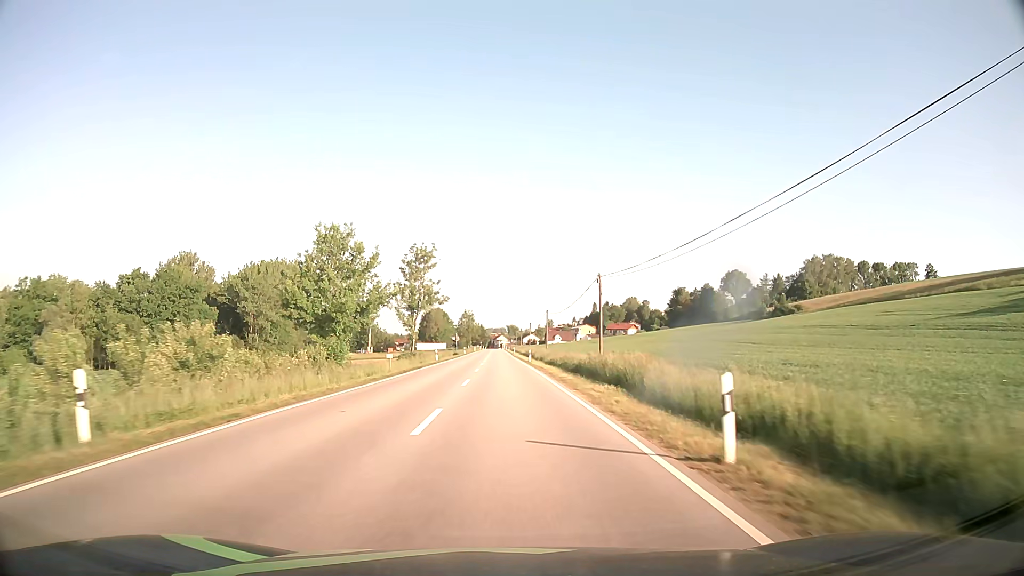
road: secondary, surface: asphalt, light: Day
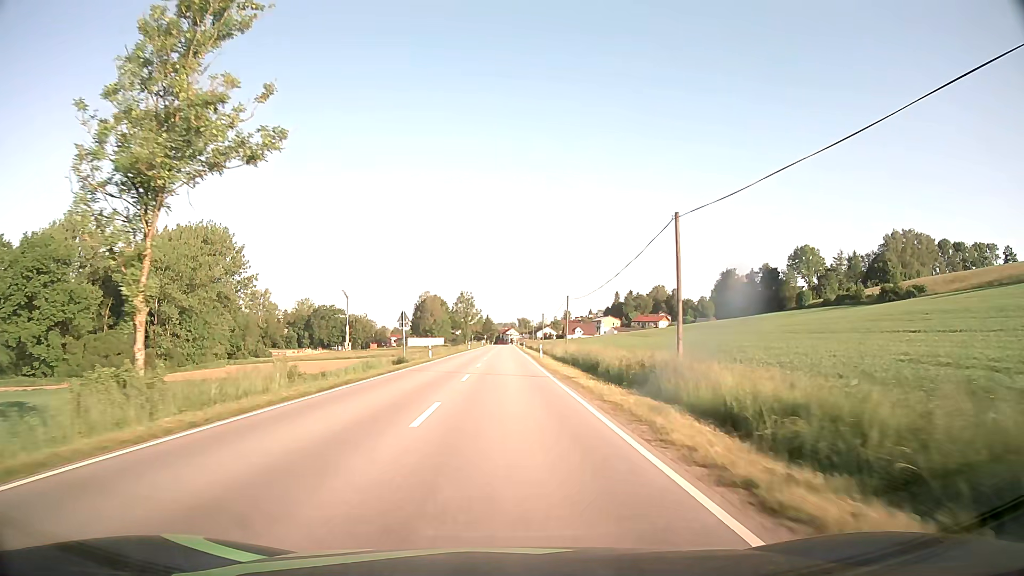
(-0.4, +59.1) m; -1°
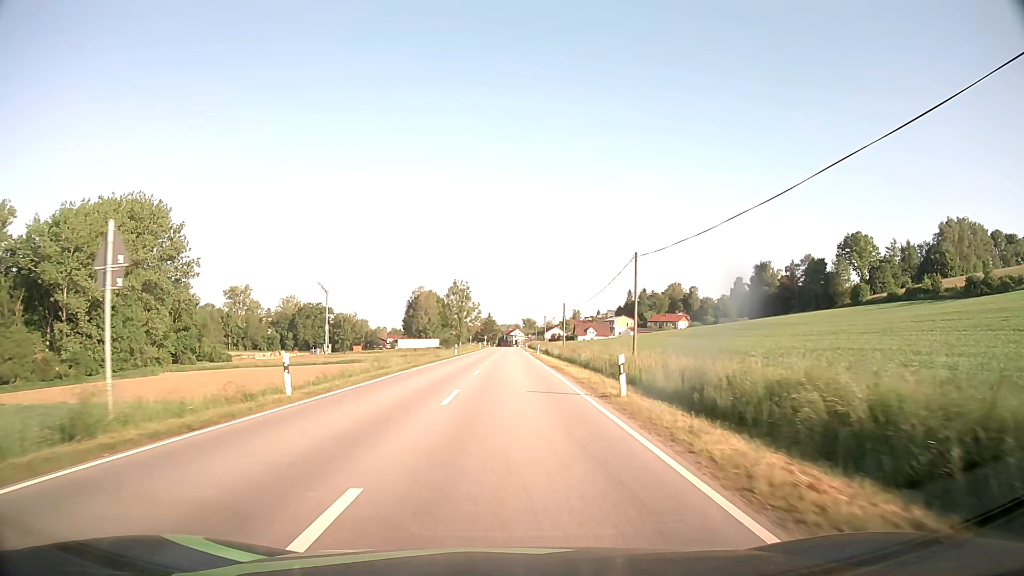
(-0.1, +32.4) m; 0°
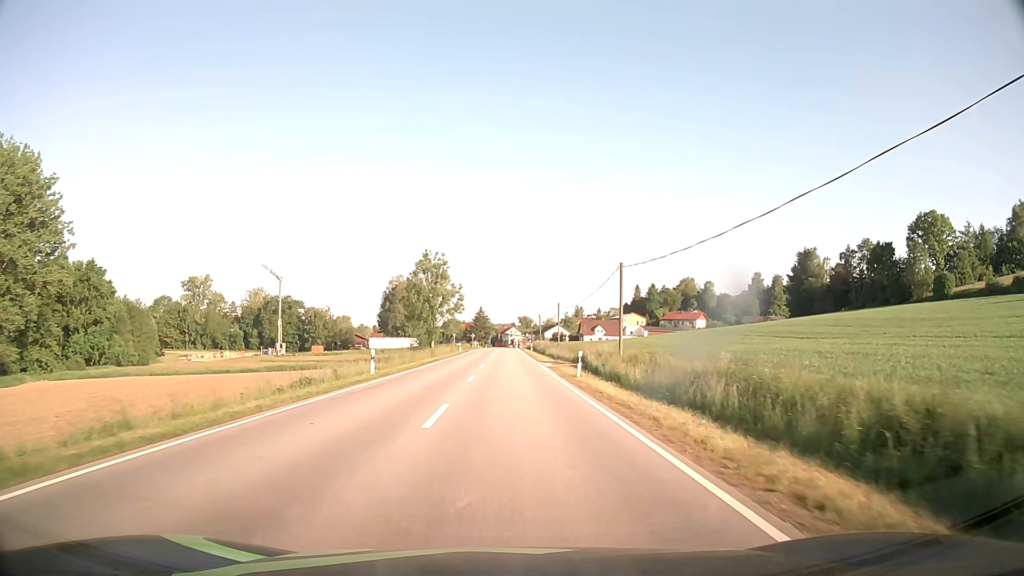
(+0.1, +39.3) m; +1°
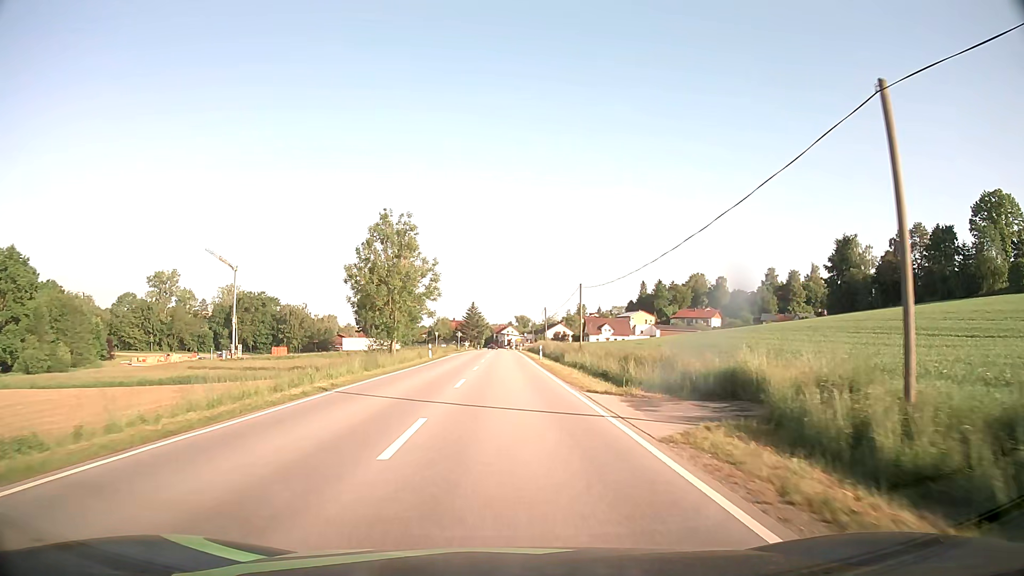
(+0.1, +26.7) m; 0°
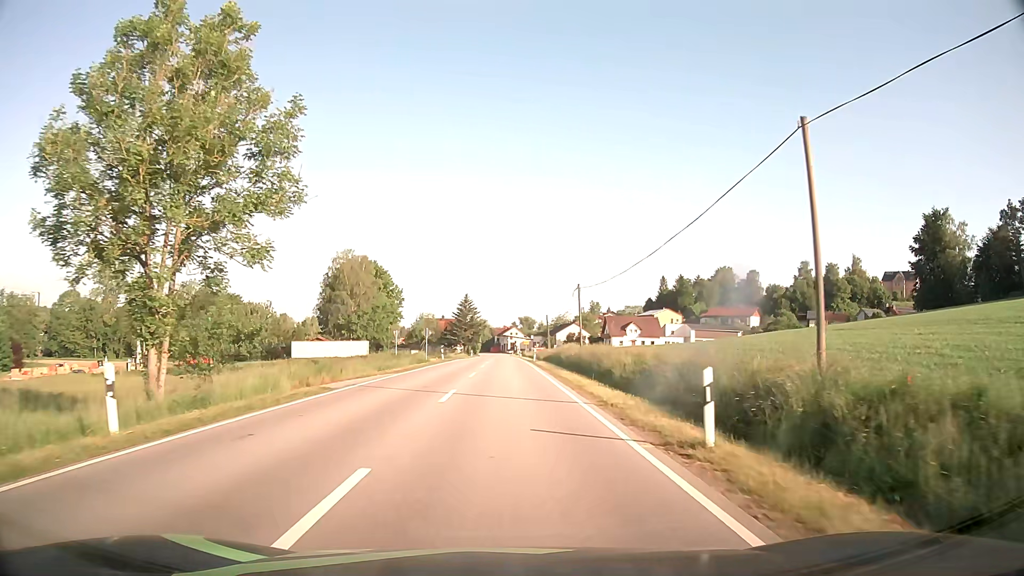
(0.0, +40.4) m; 0°
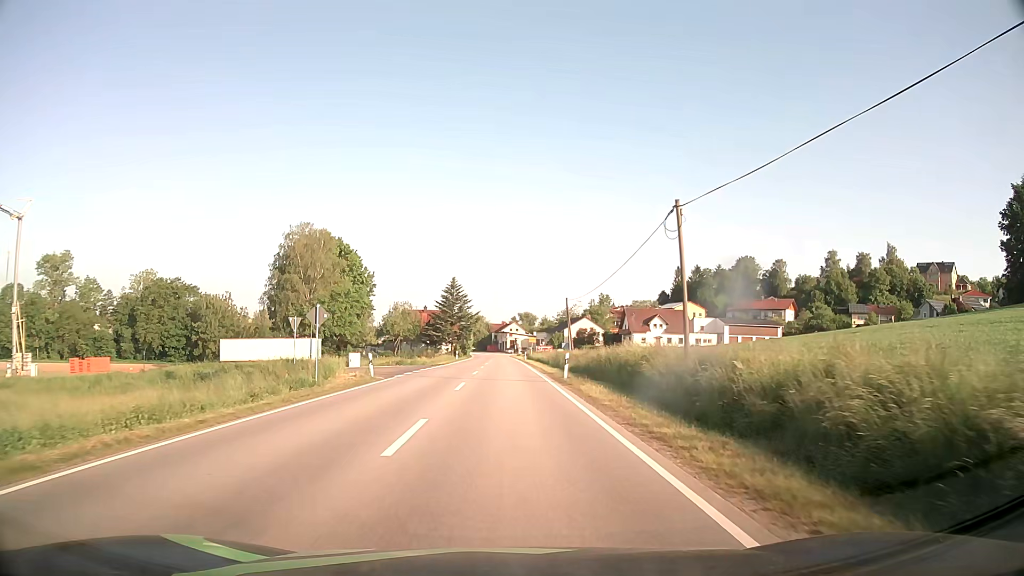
(-0.1, +31.0) m; 0°
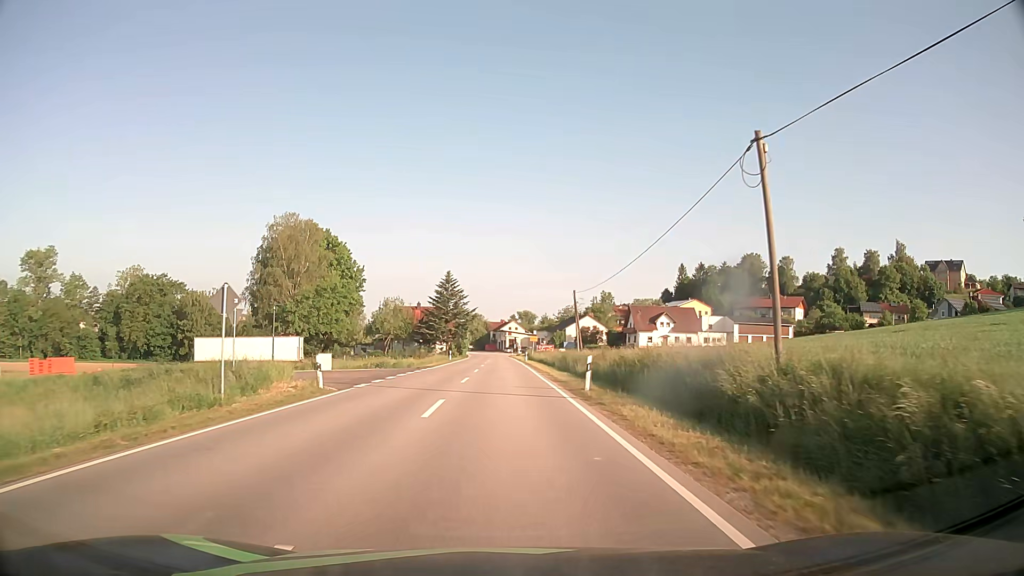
(0.0, +7.7) m; 0°
